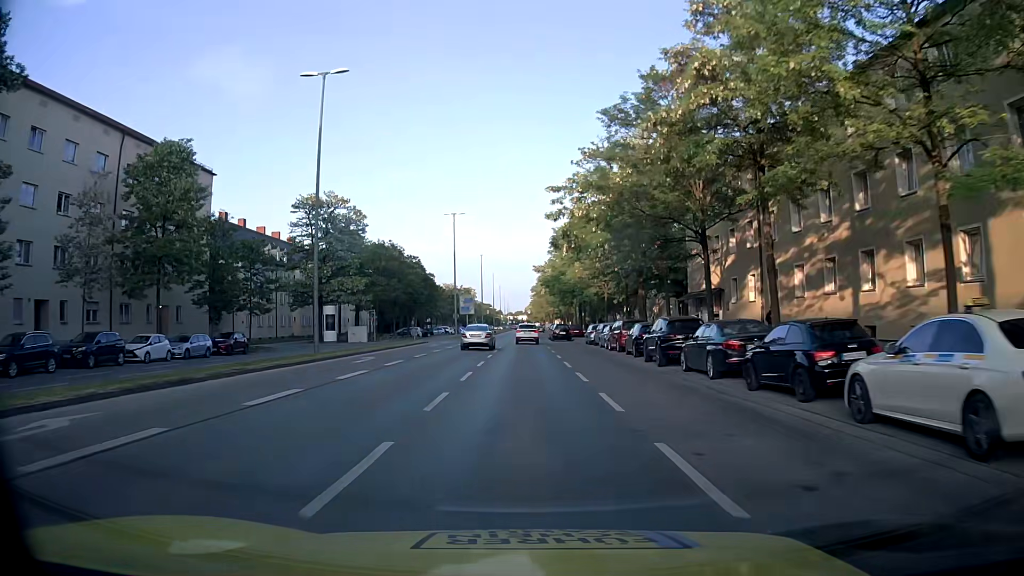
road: secondary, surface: asphalt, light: Day
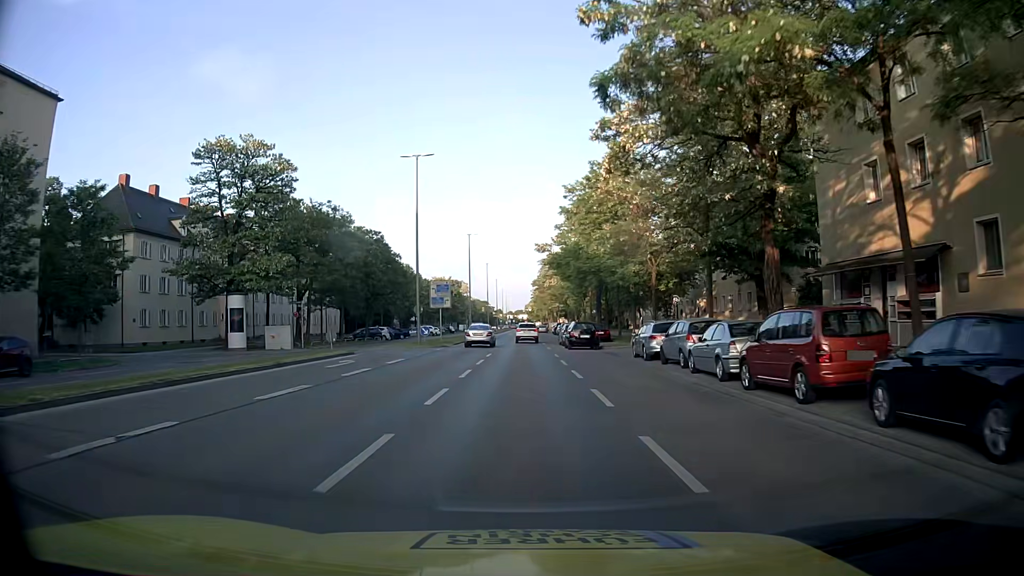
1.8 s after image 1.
(0.0, +23.4) m; 0°
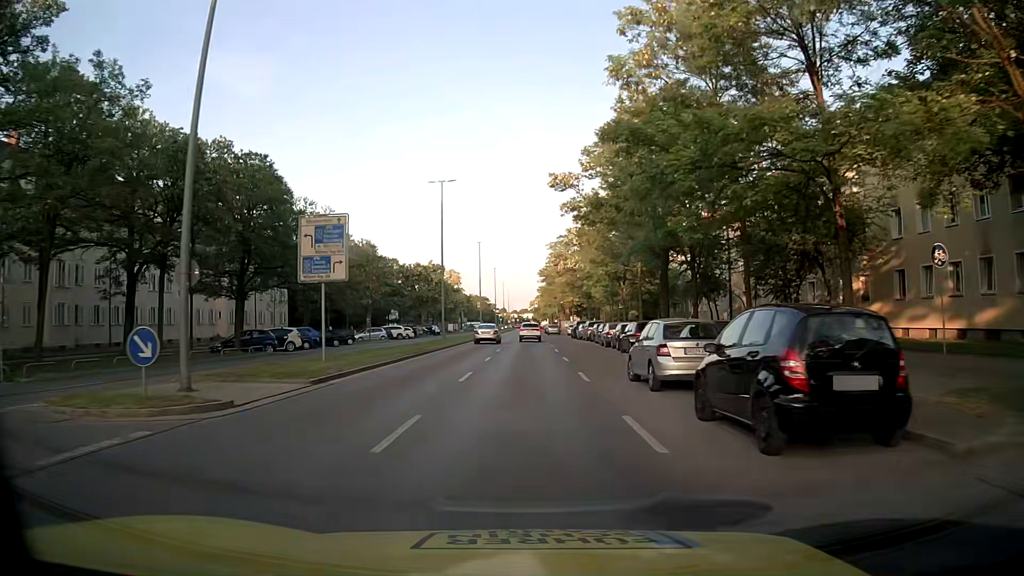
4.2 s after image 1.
(-0.1, +31.2) m; -1°
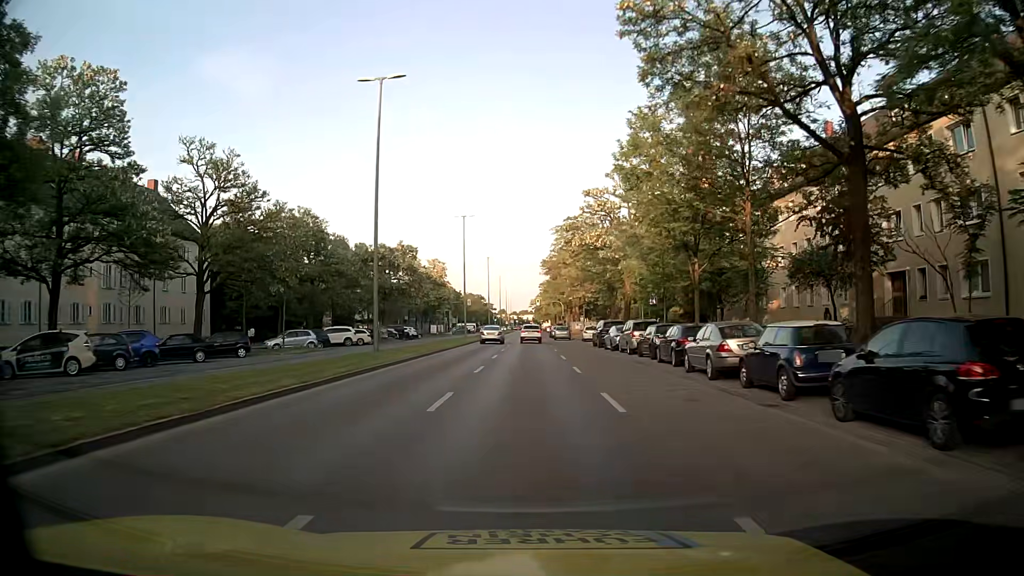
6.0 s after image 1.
(+0.1, +23.3) m; 0°
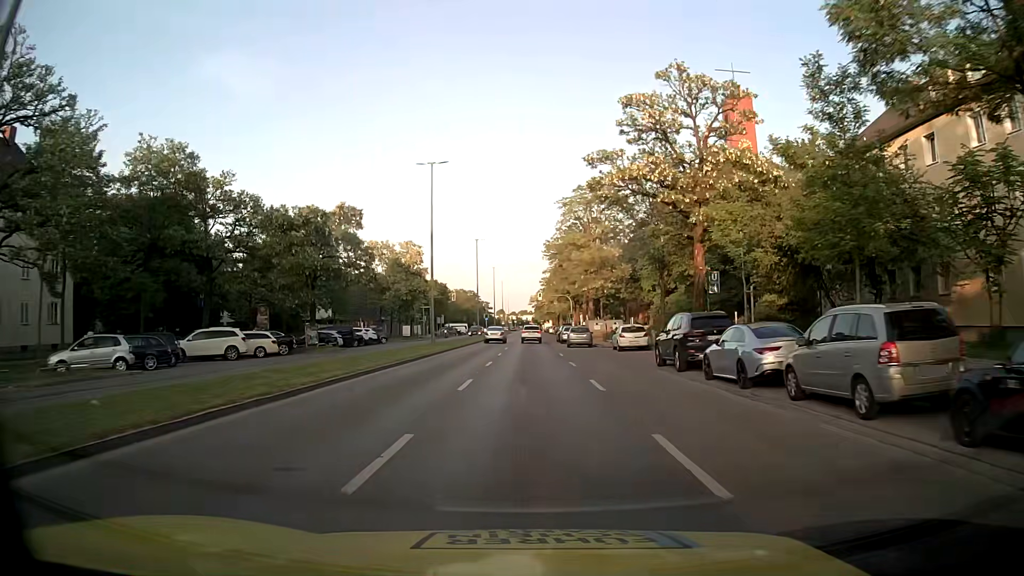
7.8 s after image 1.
(0.0, +23.3) m; -1°
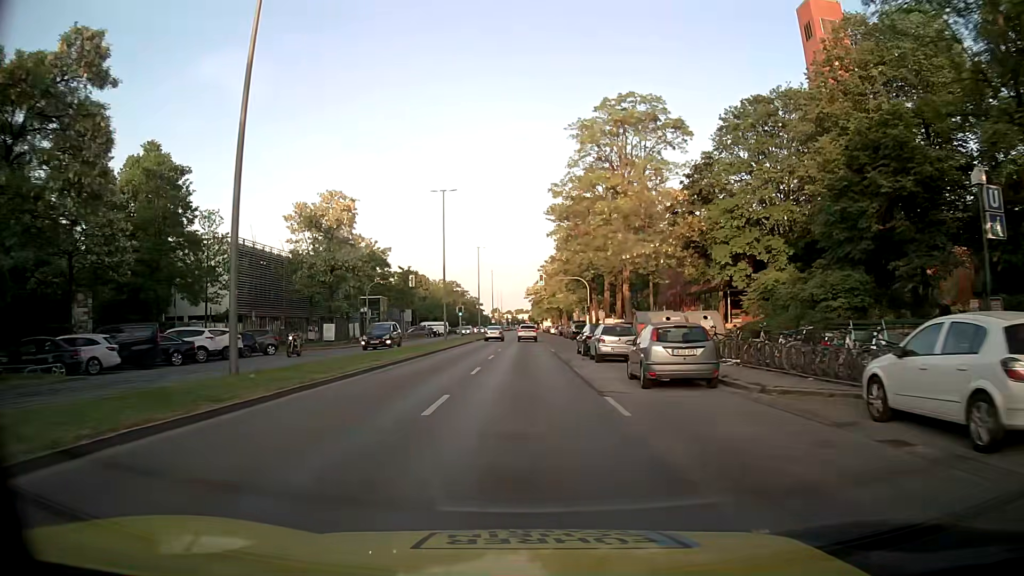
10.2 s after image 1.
(+0.4, +31.1) m; +1°
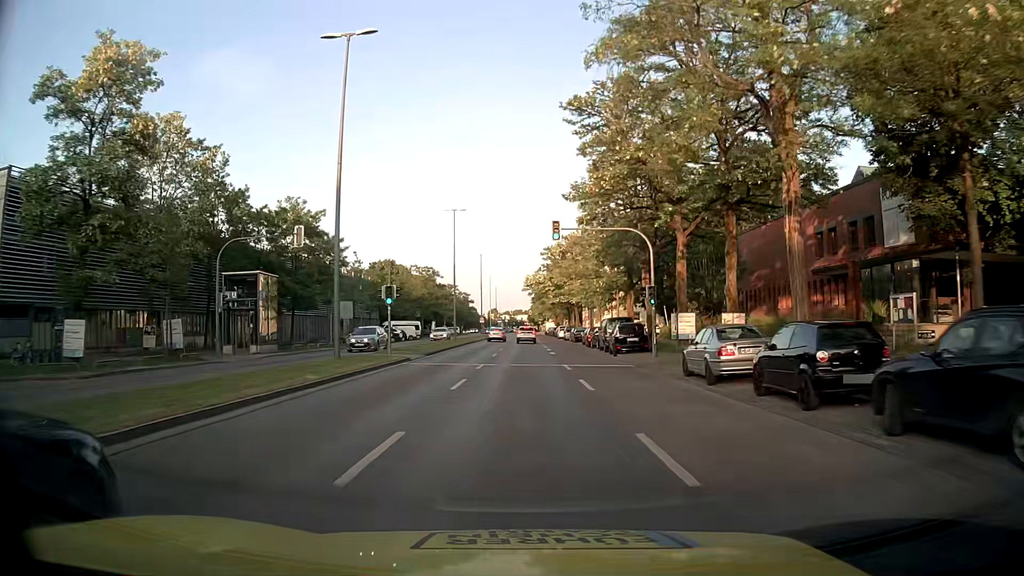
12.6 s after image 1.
(-0.1, +31.5) m; 0°
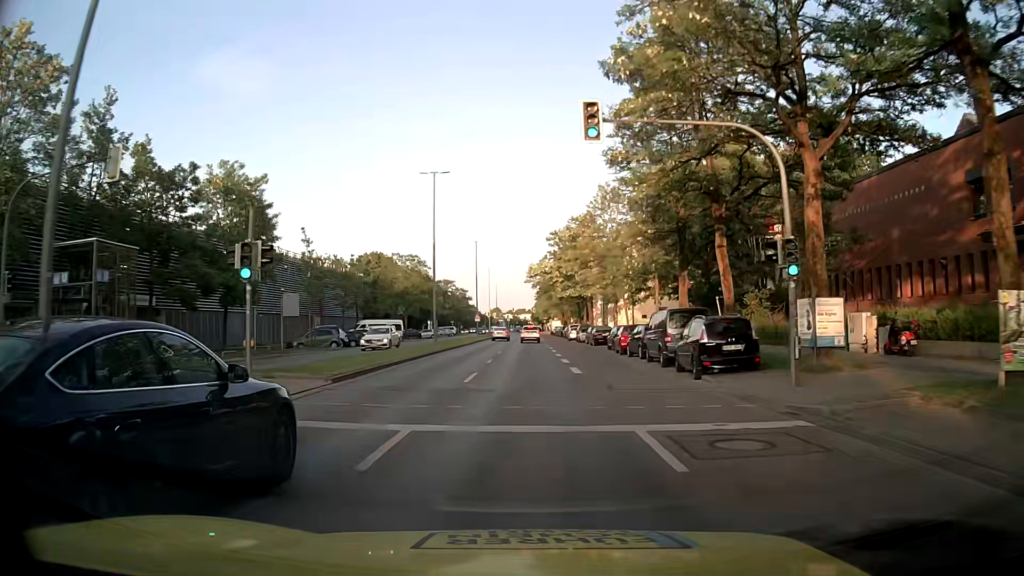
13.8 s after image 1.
(0.0, +15.8) m; 0°
(0, +10) (0, +20) (0, +30) (0, +40) (0, +50) (0, +60) (+1, +70) (+1, +80) (+1, +90) (+1, +100) m
